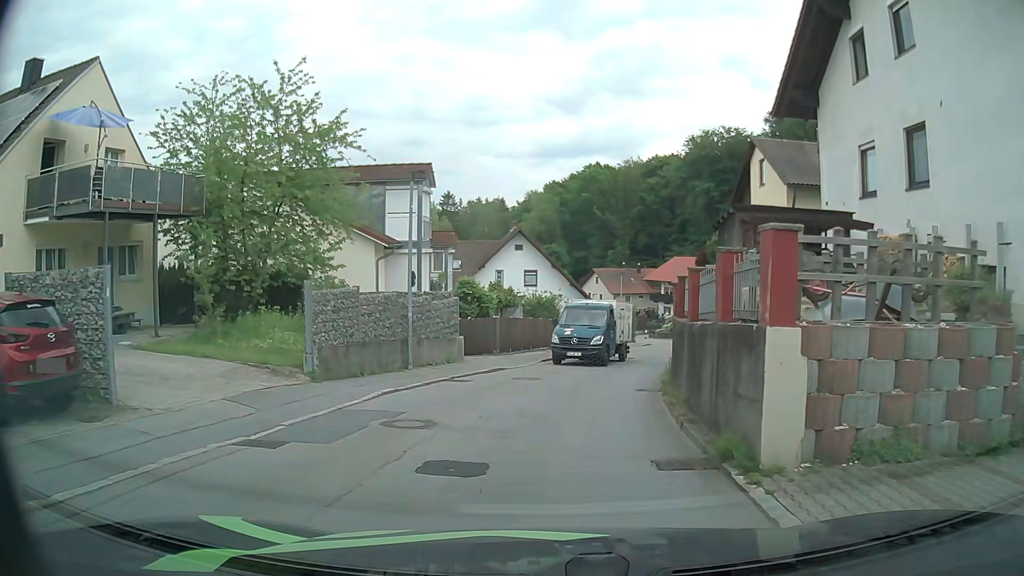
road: residential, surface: asphalt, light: Day
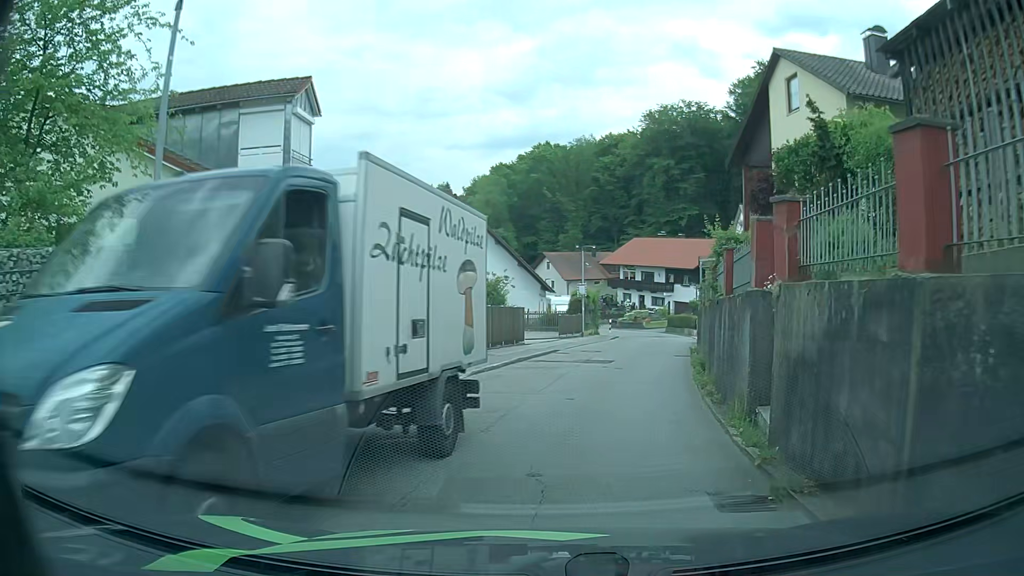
(+0.2, +10.1) m; +5°
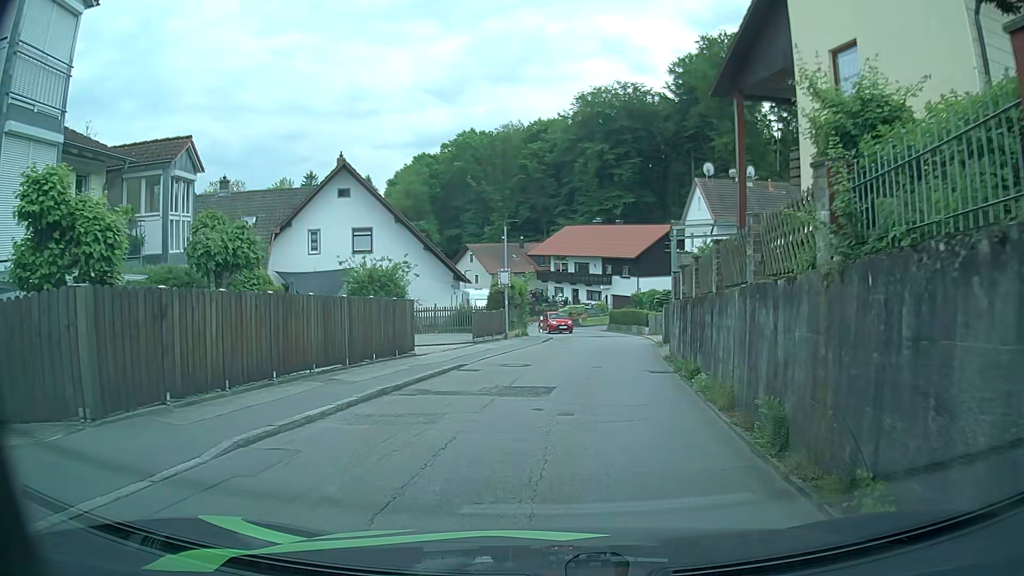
(+0.5, +9.1) m; +5°
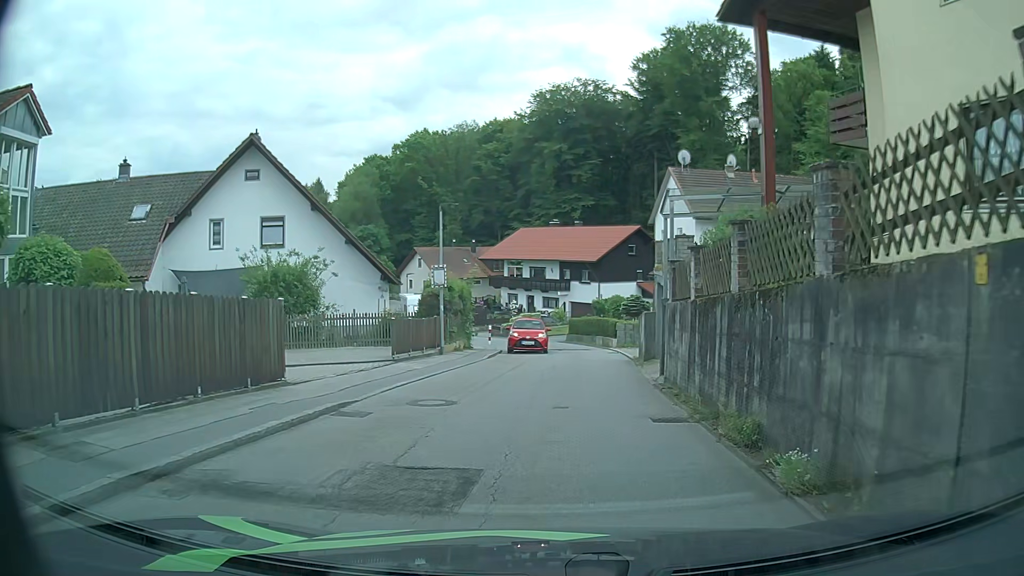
(+0.2, +6.3) m; +4°
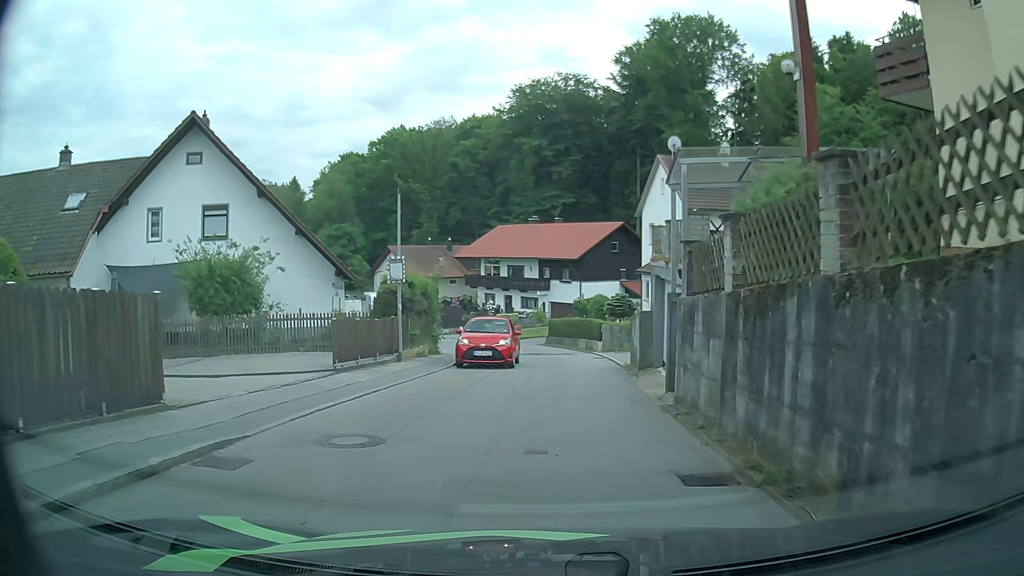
(0.0, +3.5) m; -1°
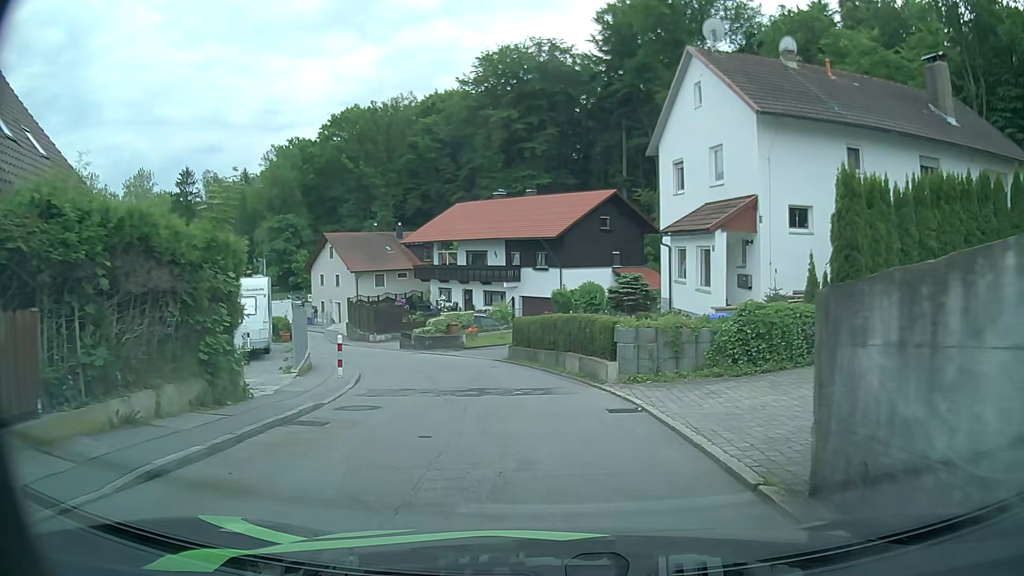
(+1.0, +15.7) m; +4°
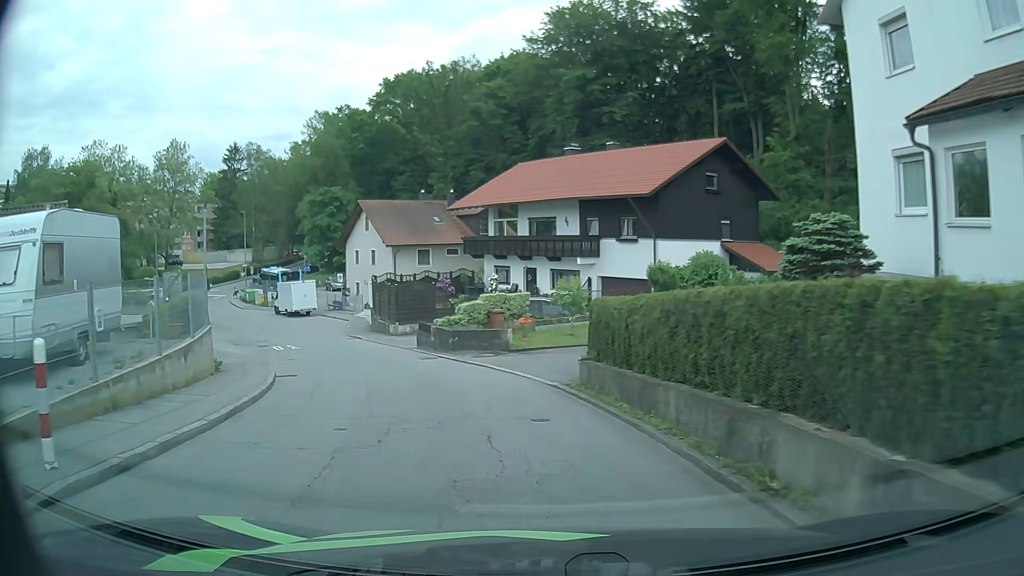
(-0.6, +12.5) m; -7°
